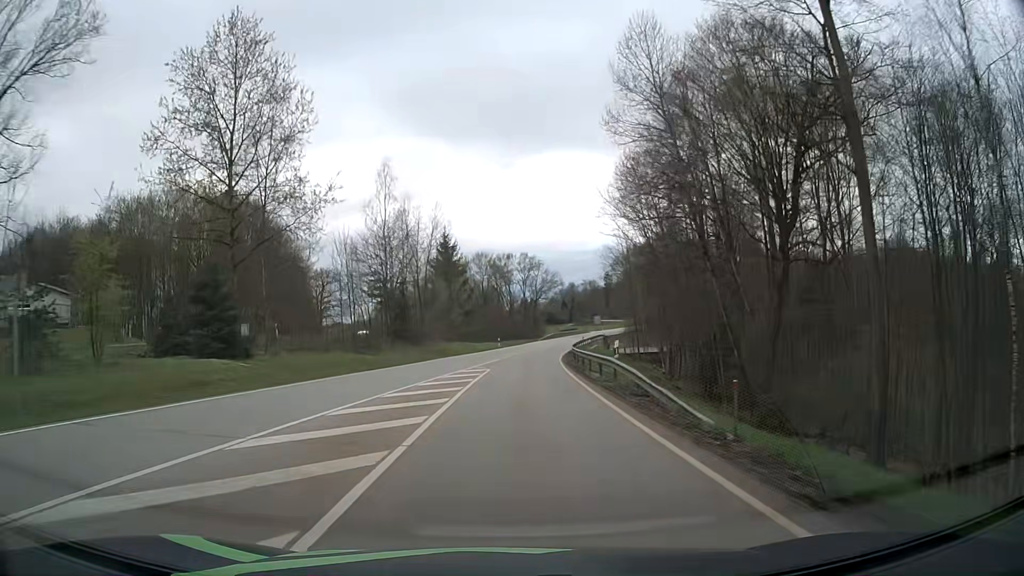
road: secondary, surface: asphalt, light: Day
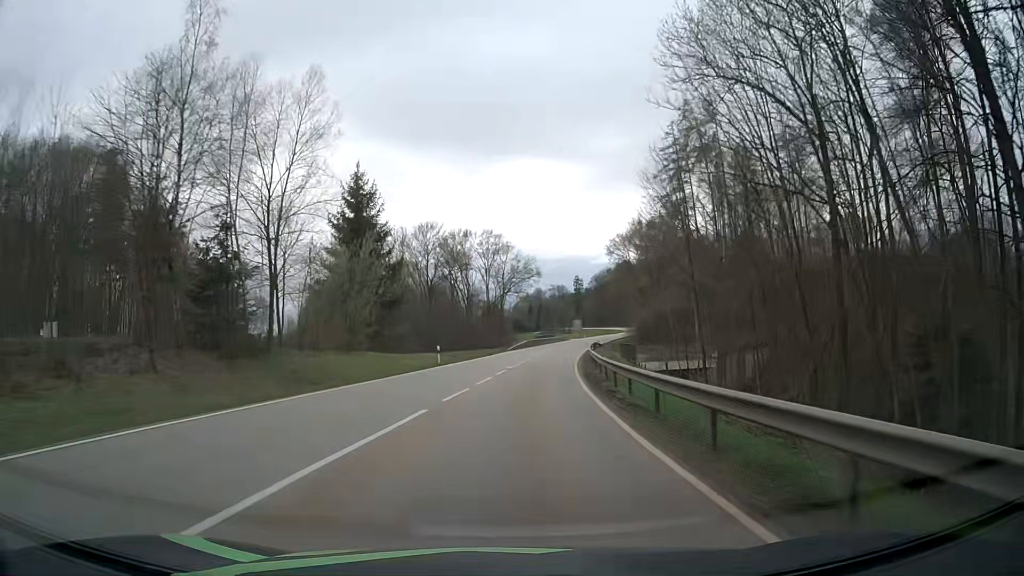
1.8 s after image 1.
(+1.0, +33.0) m; +3°
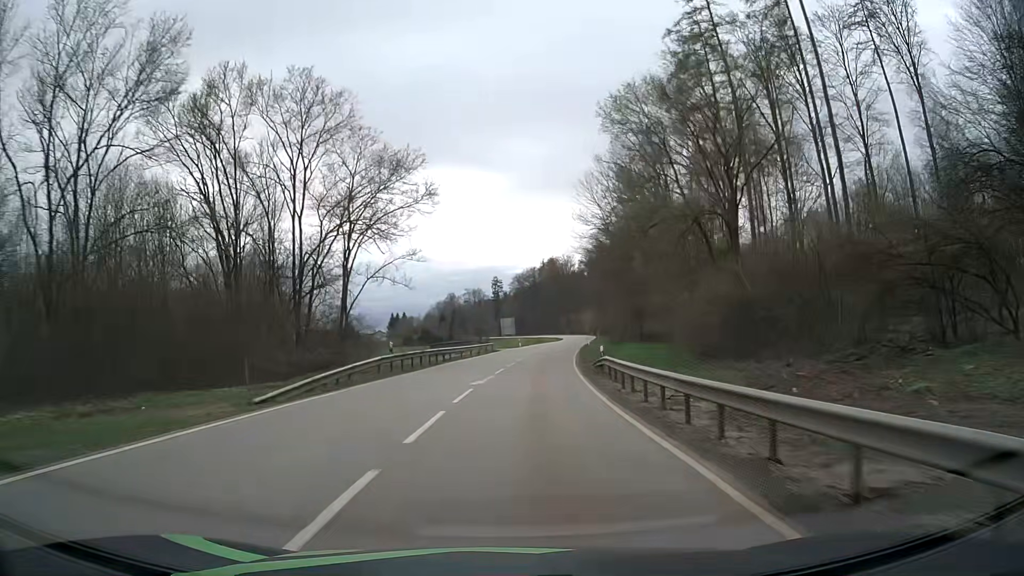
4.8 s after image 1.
(+3.9, +54.3) m; +7°
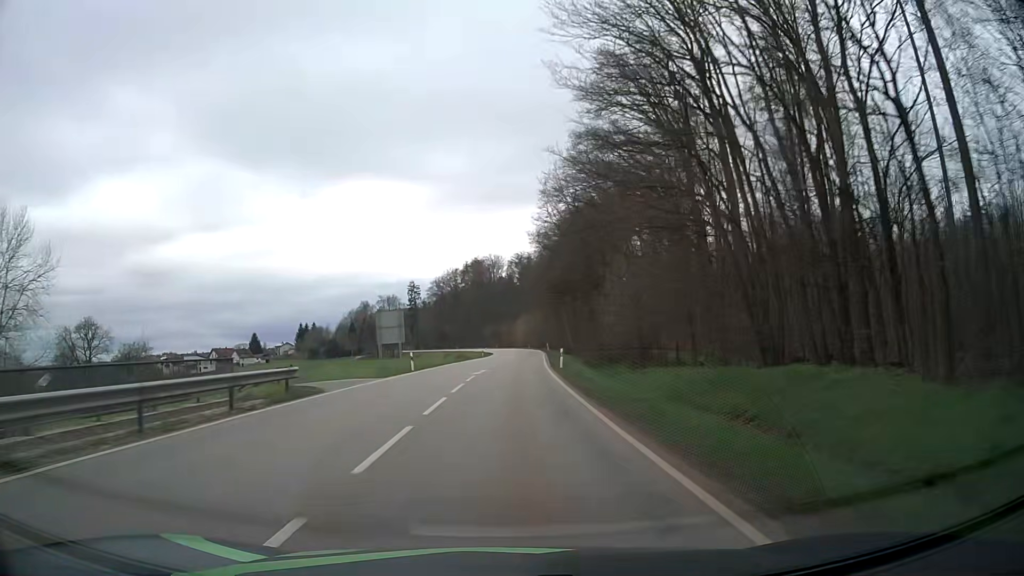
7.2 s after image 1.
(+2.6, +44.1) m; +6°
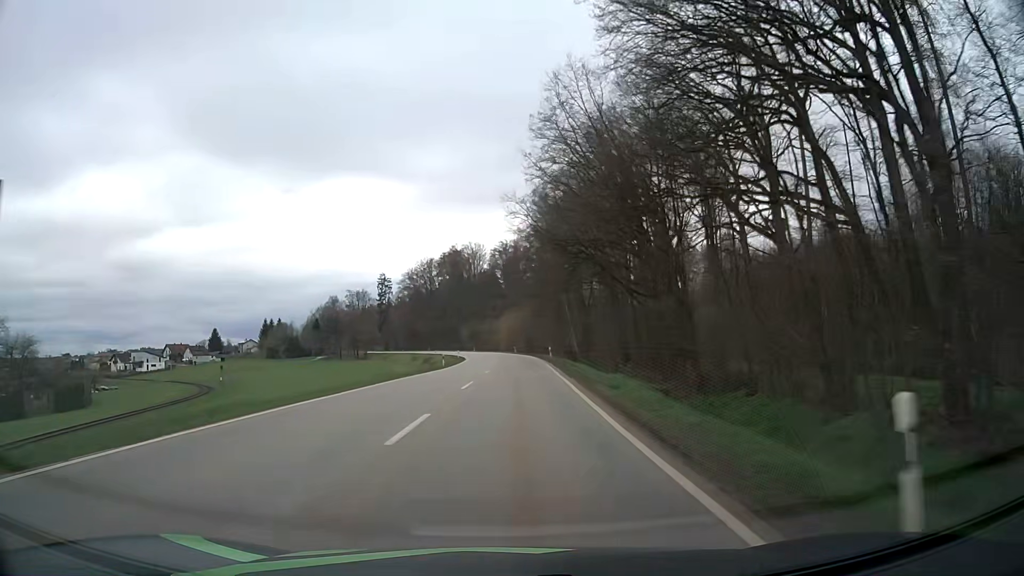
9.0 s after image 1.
(+0.5, +34.2) m; +1°
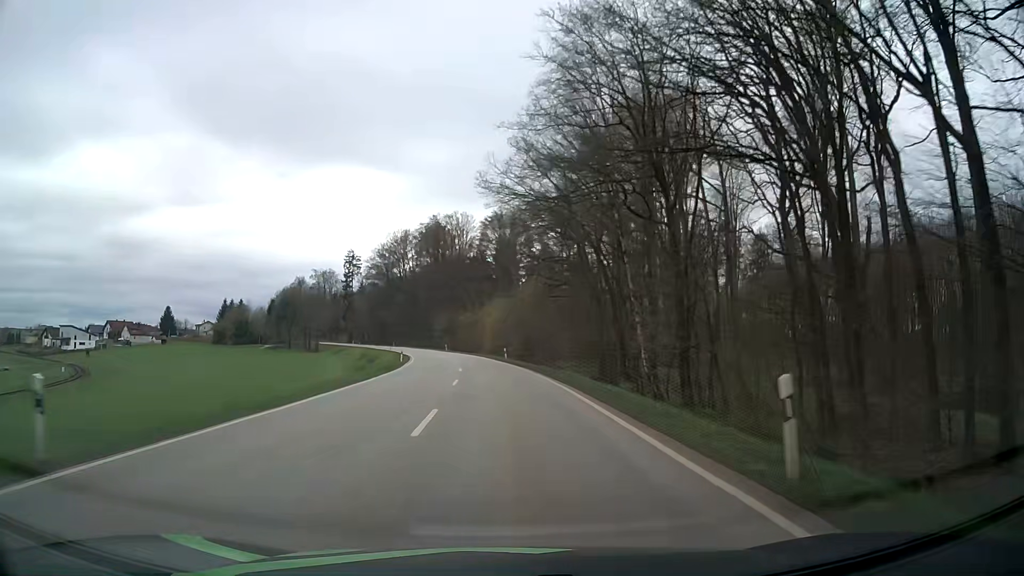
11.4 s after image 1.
(+0.5, +47.0) m; +1°
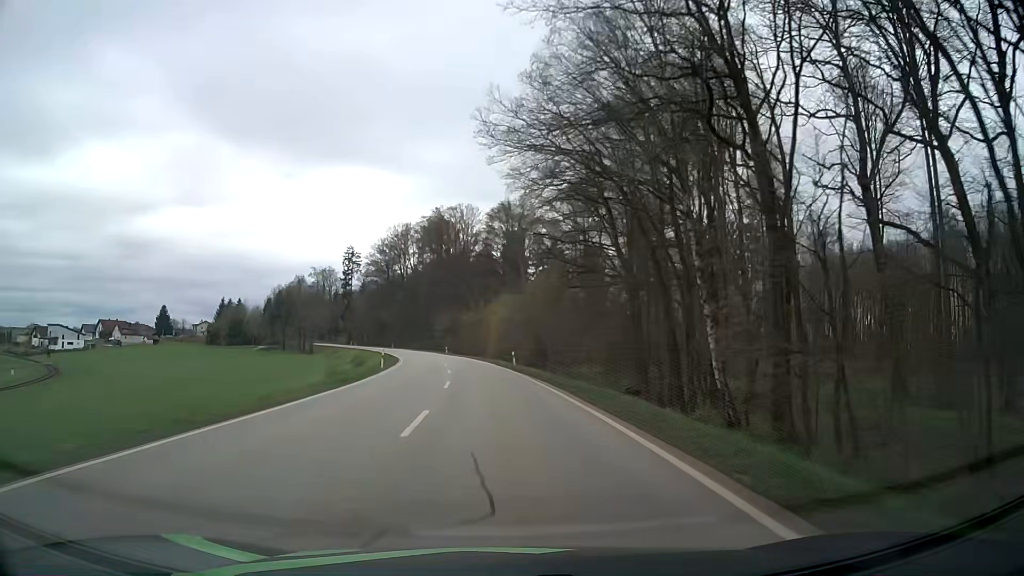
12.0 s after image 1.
(0.0, +12.0) m; -1°
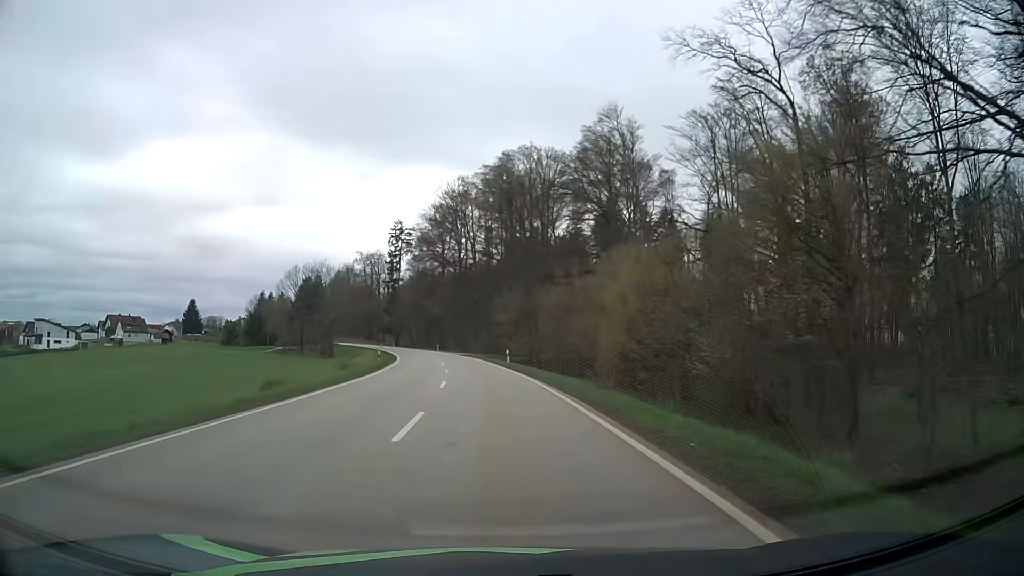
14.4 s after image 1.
(-2.5, +48.6) m; -7°
(0, +10) (0, +20) (-1, +30) (-2, +40) (-3, +50) (-4, +60) (-6, +70) (-8, +79) (-10, +89) (-12, +99) m
